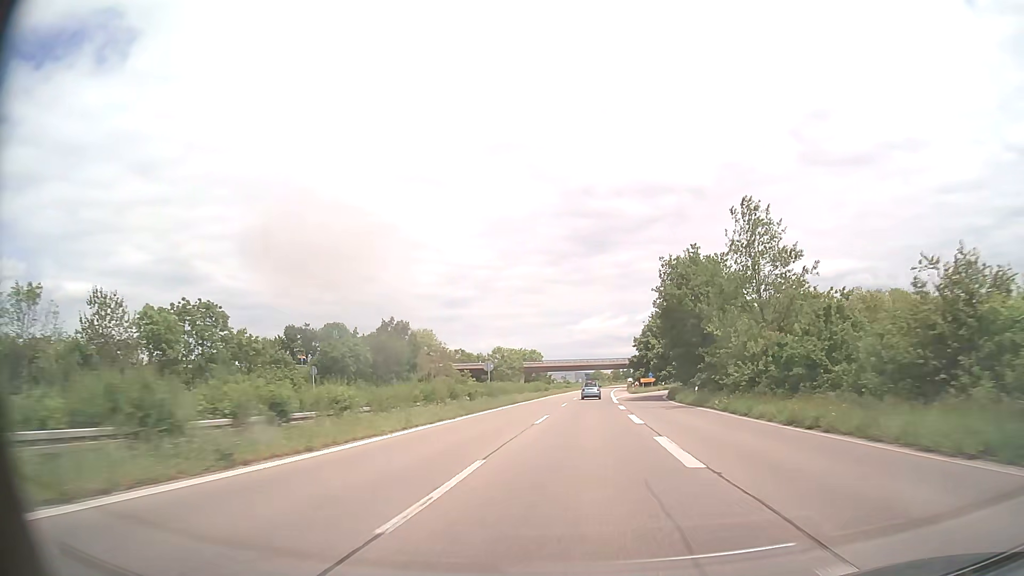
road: trunk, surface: asphalt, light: Day
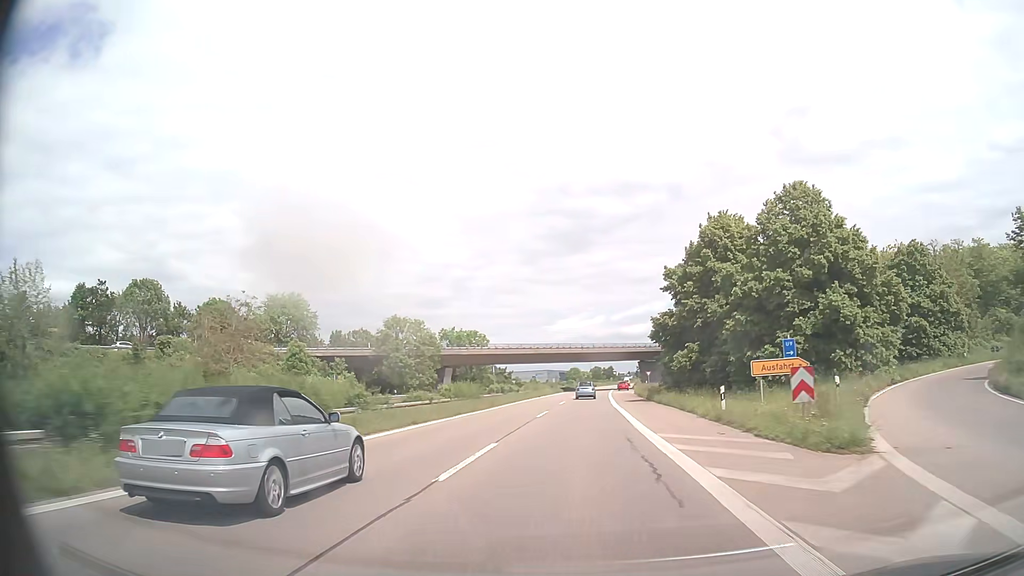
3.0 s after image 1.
(+1.3, +69.2) m; +2°
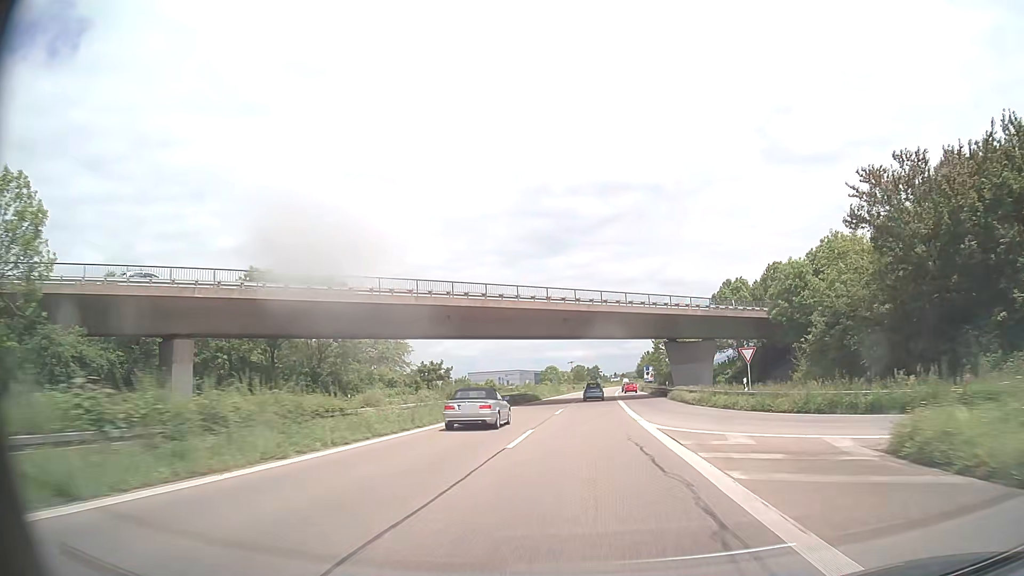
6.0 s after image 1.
(+0.8, +66.8) m; +1°
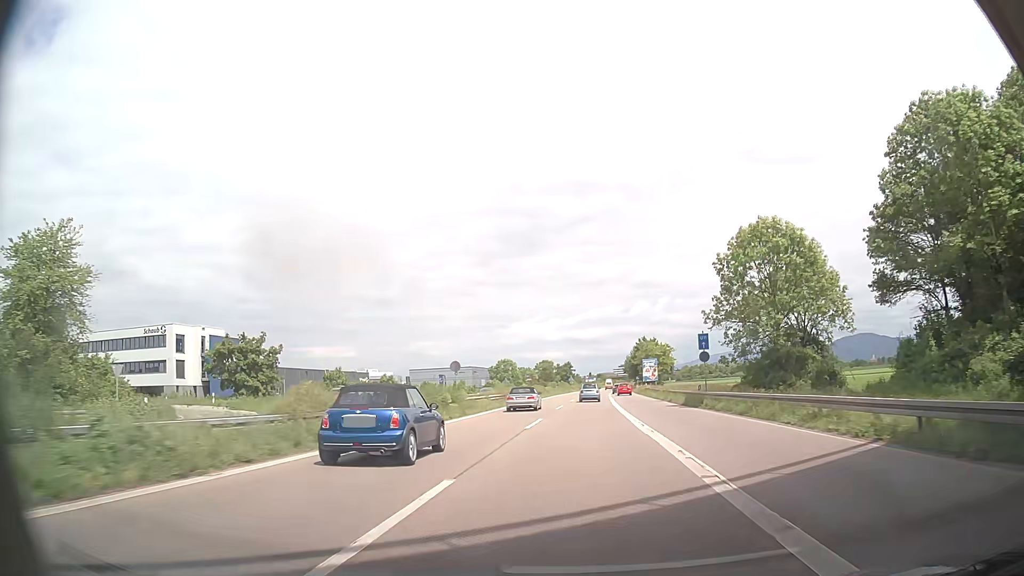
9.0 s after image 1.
(+1.6, +65.3) m; +3°
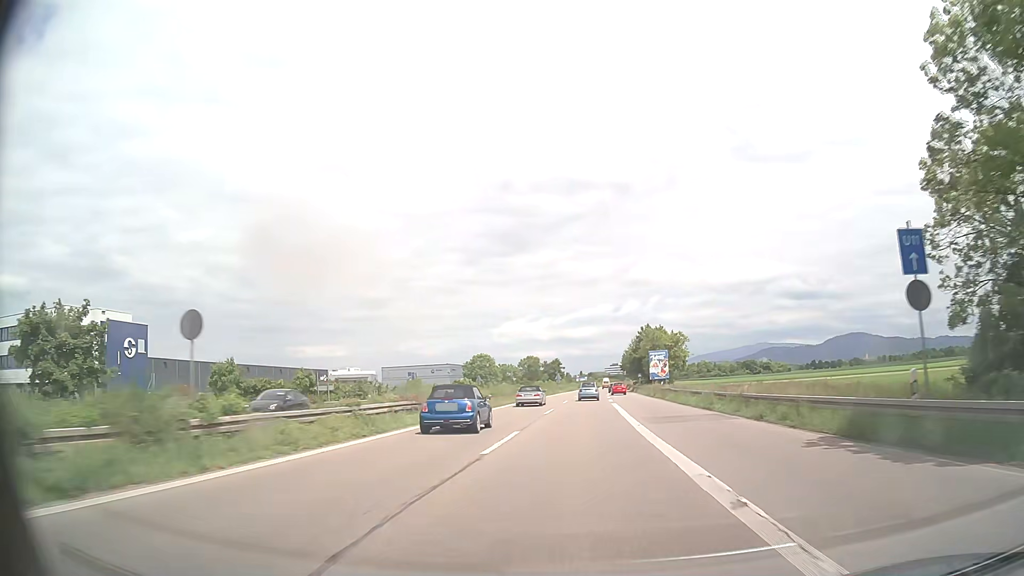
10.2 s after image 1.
(+0.2, +26.0) m; +1°
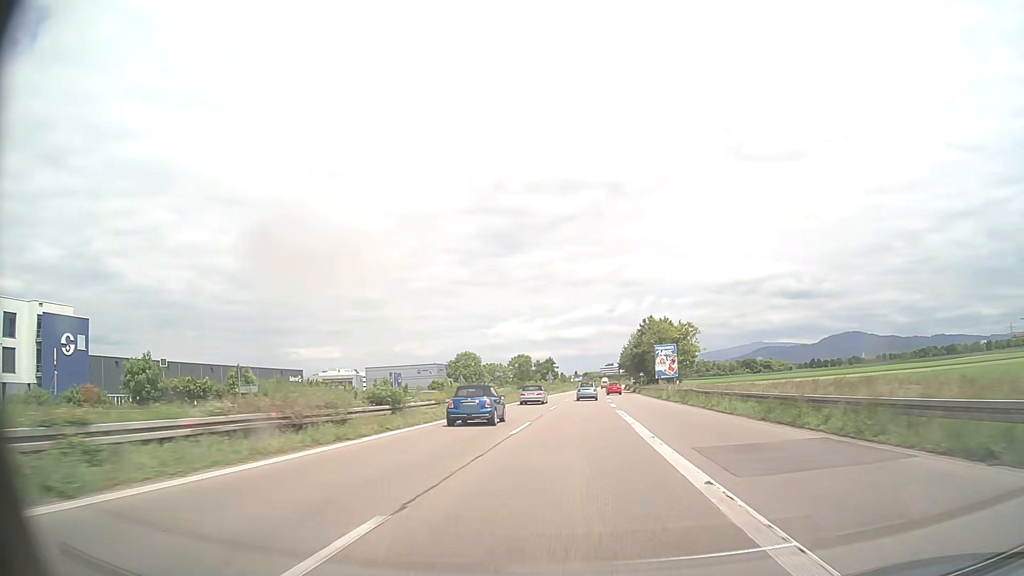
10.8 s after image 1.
(+0.1, +13.0) m; 0°
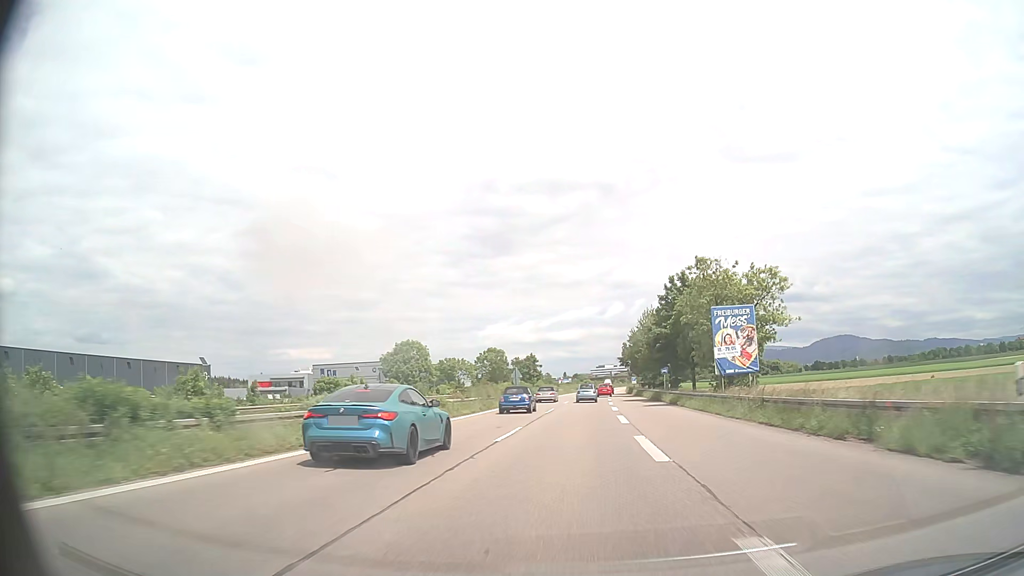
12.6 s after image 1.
(+0.4, +39.0) m; +1°
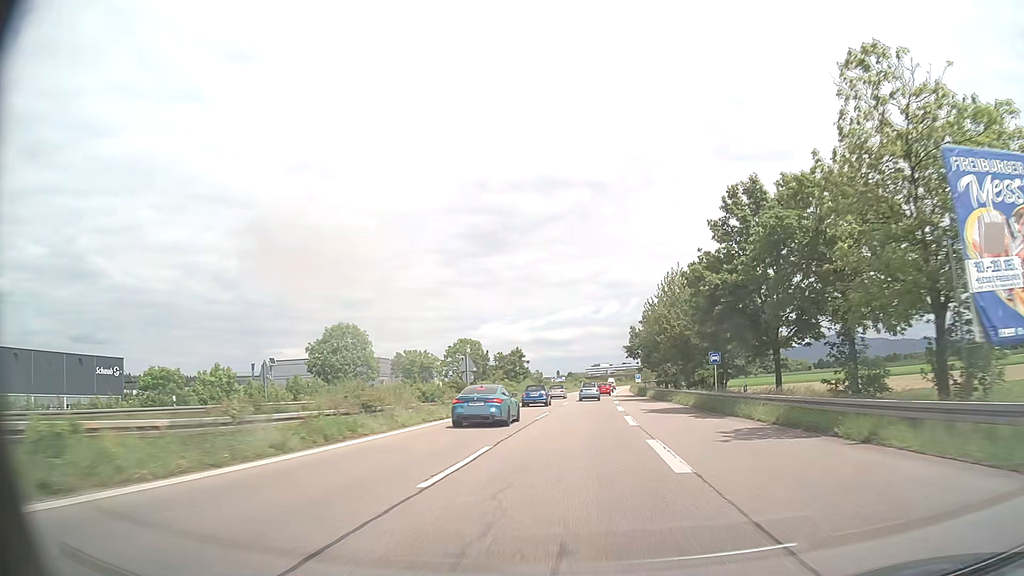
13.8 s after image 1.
(+0.1, +26.0) m; 0°
(0, +10) (0, +20) (0, +30) (0, +40) (+1, +50) (+1, +60) (+1, +70) (+1, +80) (+2, +90) (+2, +100) m
